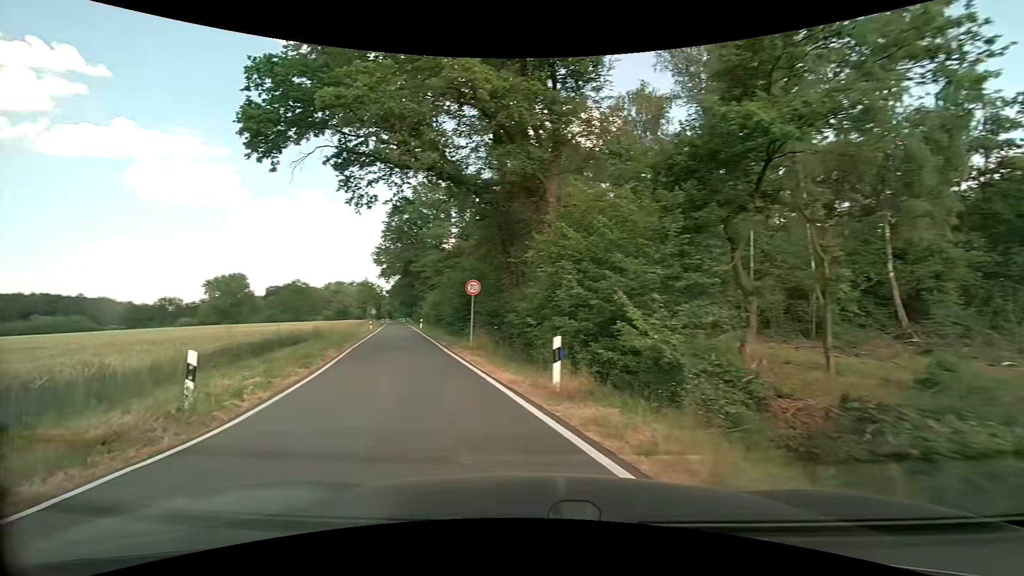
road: unclassified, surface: asphalt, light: Day
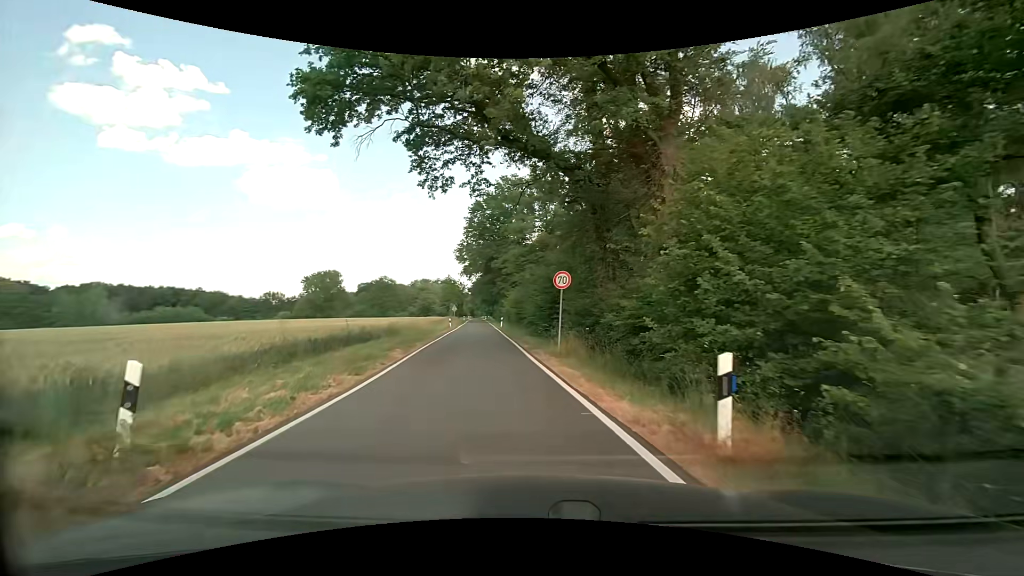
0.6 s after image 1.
(-0.3, +3.7) m; -8°
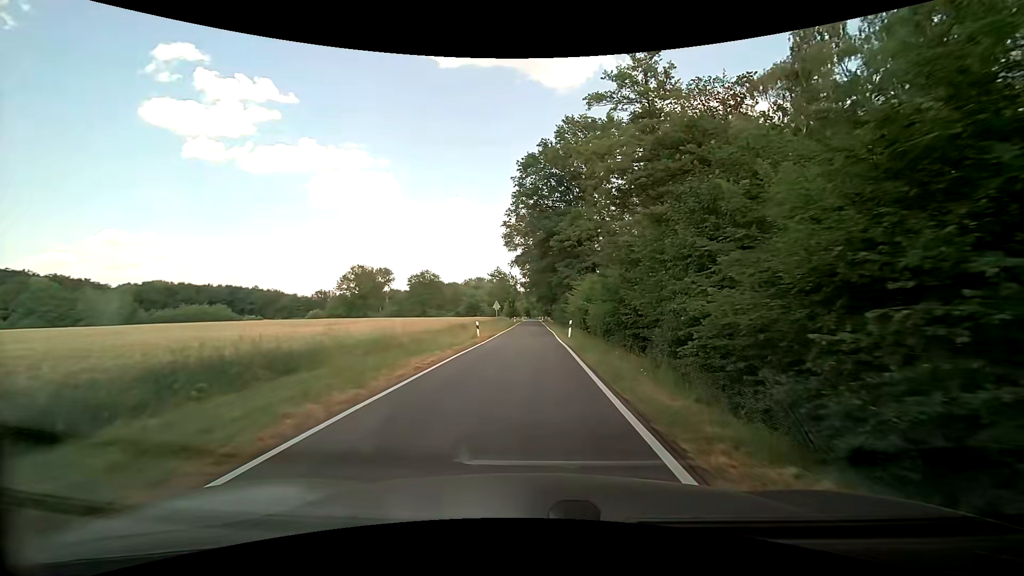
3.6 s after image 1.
(-2.1, +24.3) m; -8°
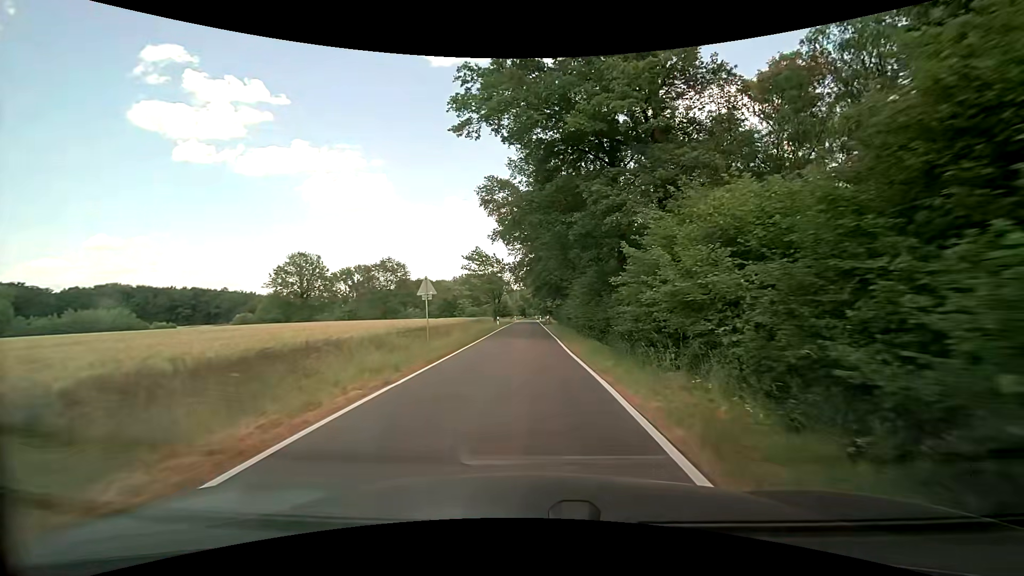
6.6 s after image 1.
(+0.7, +33.1) m; +2°
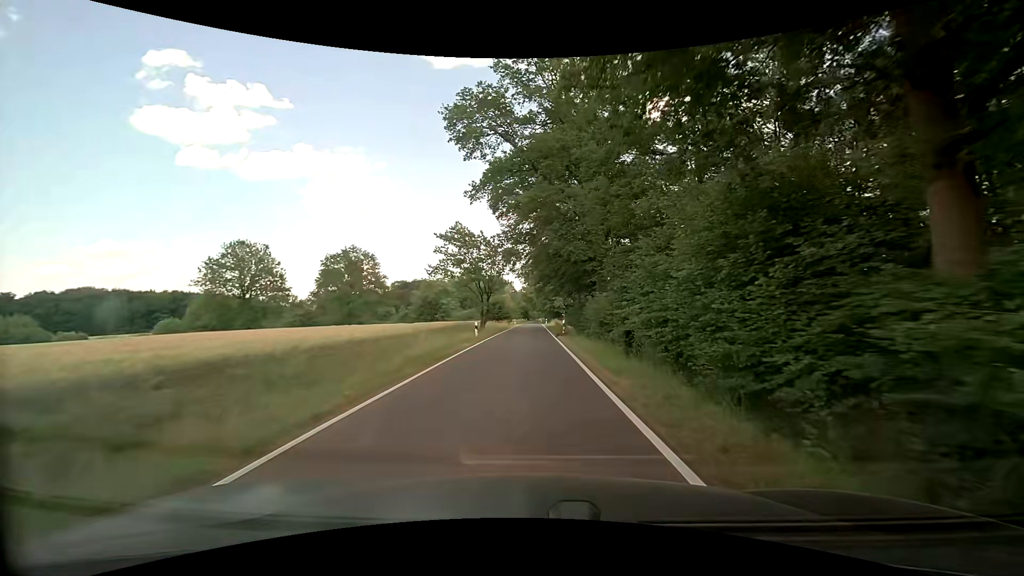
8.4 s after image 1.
(-0.3, +23.5) m; -1°
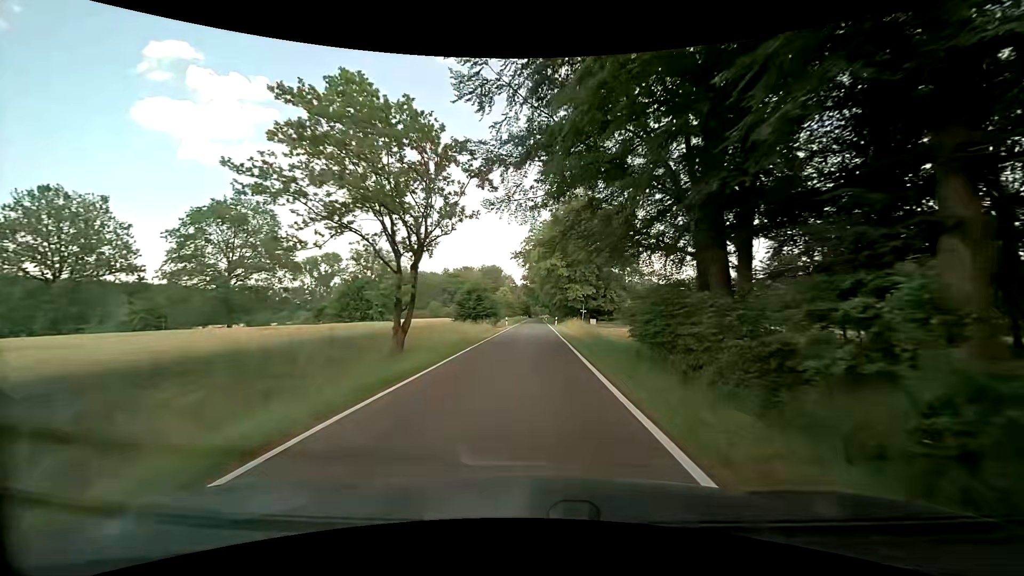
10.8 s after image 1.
(-0.2, +34.3) m; 0°
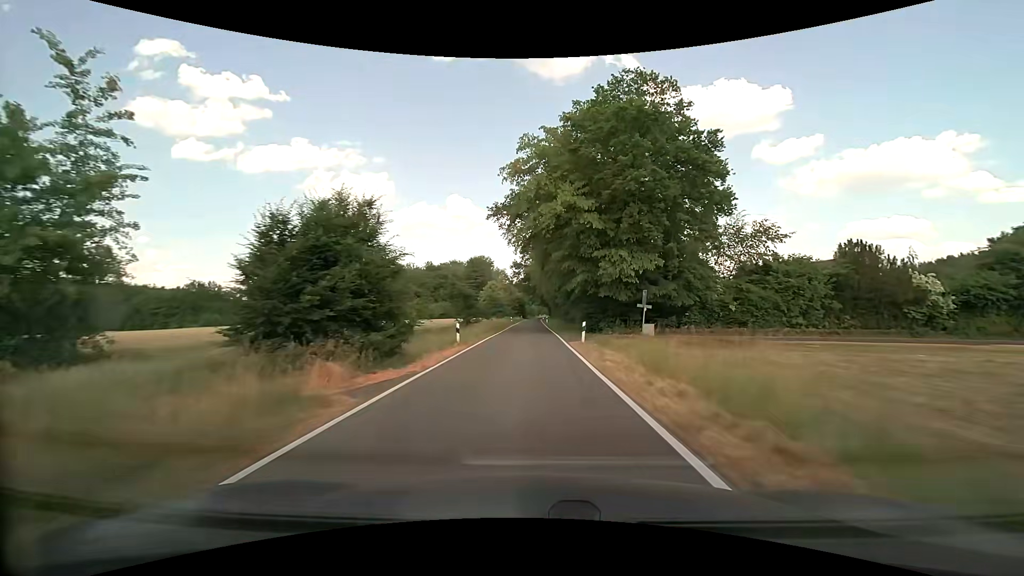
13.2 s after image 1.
(+0.3, +36.1) m; +1°
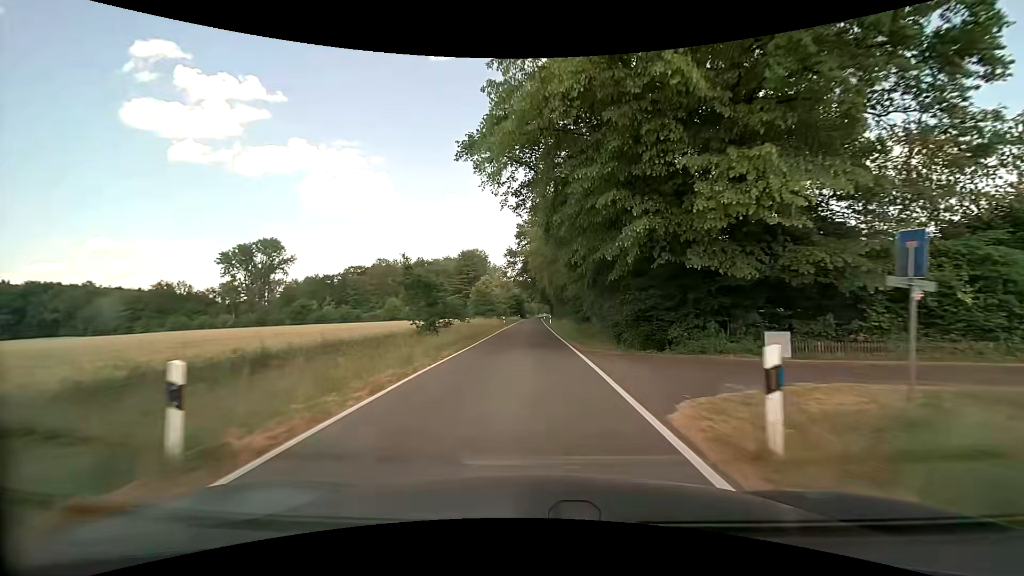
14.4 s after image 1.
(0.0, +18.5) m; 0°
(0, +10) (0, +20) (0, +30) (0, +40) (0, +50) (0, +60) (0, +70) (0, +80) (0, +90) (0, +100) m
